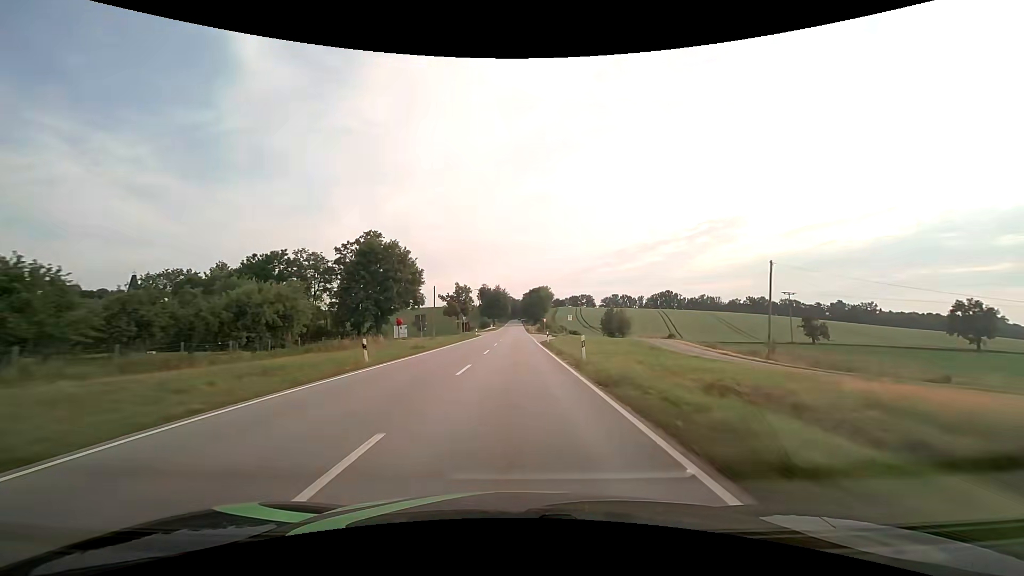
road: secondary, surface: asphalt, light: Day
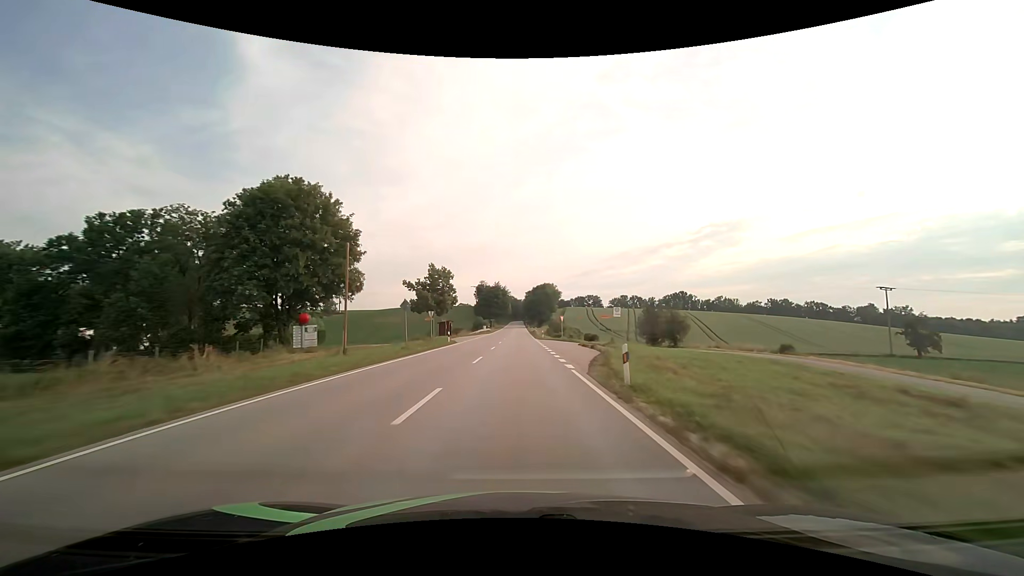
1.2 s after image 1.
(0.0, +31.5) m; 0°
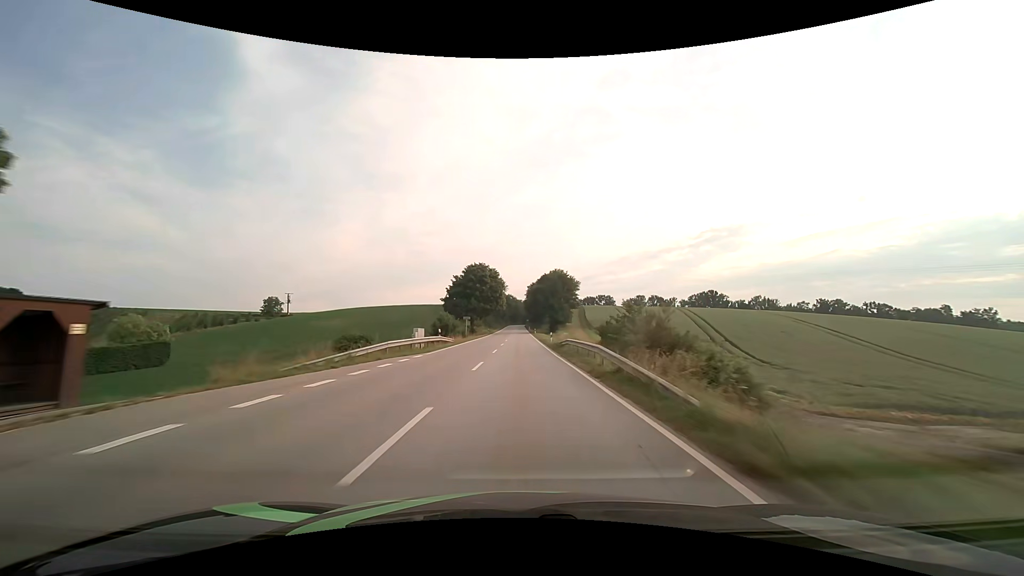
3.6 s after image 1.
(0.0, +62.9) m; 0°
(0, +10) (0, +20) (0, +30) (0, +40) (0, +50) (0, +60) (0, +70) (0, +80) (0, +90) (0, +100) m
